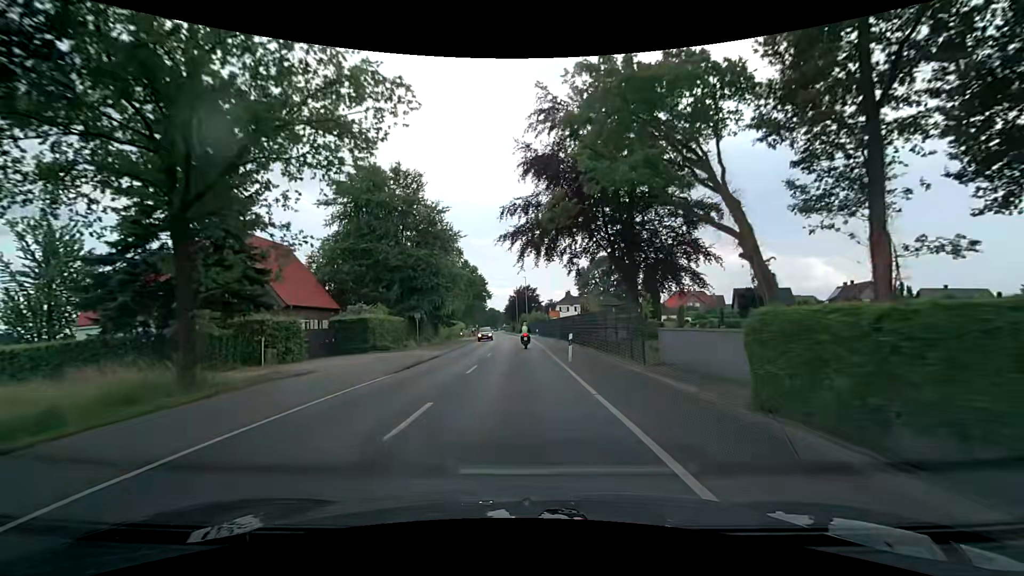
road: secondary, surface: asphalt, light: Day
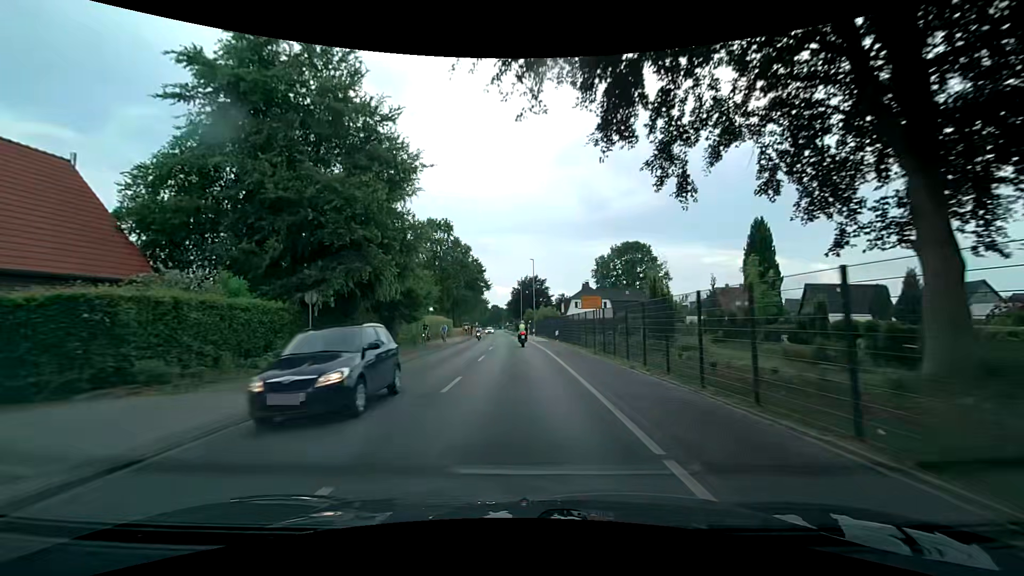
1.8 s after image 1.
(-0.2, +22.9) m; -1°
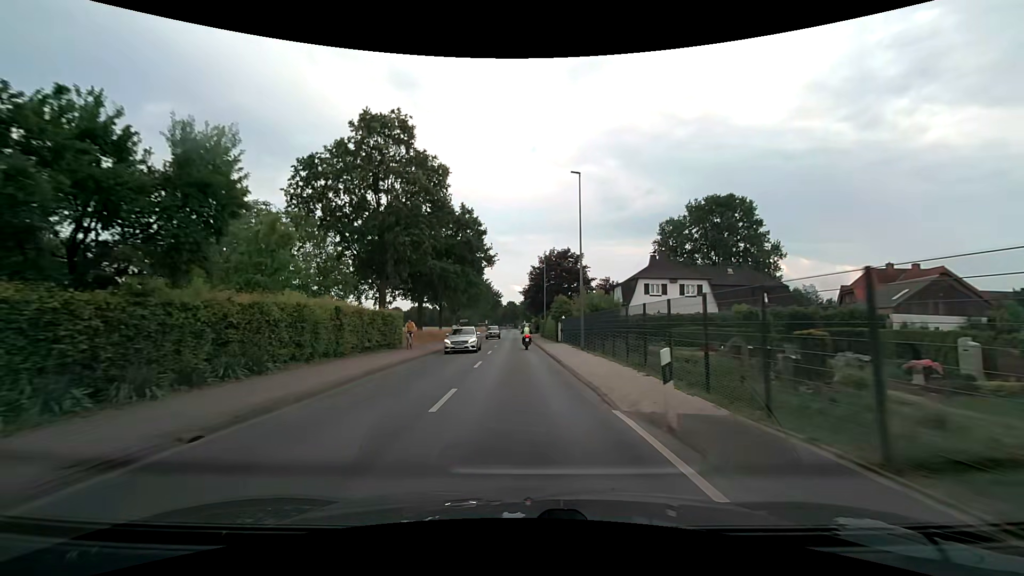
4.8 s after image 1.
(-0.8, +38.3) m; -2°
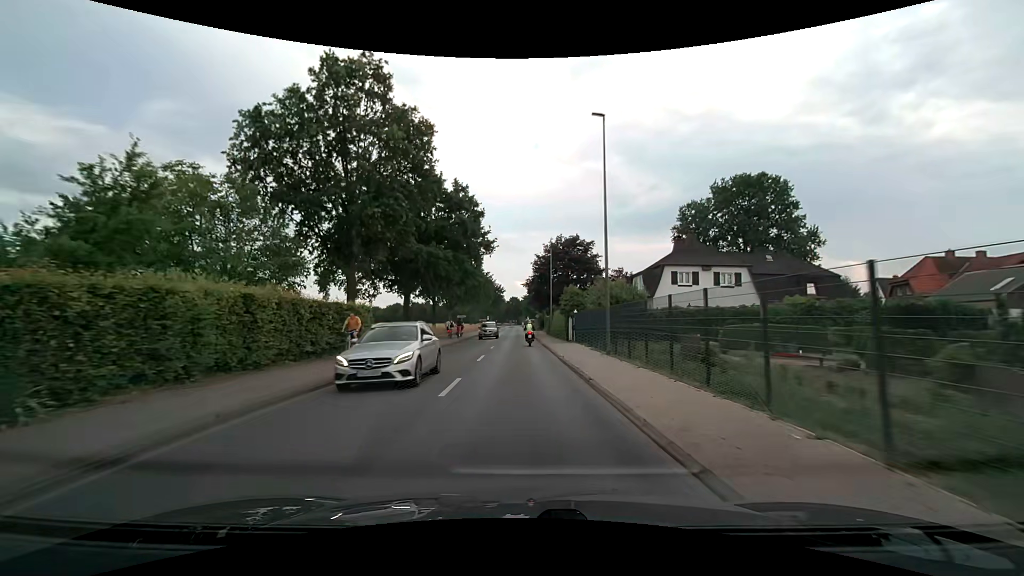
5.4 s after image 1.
(0.0, +7.7) m; 0°
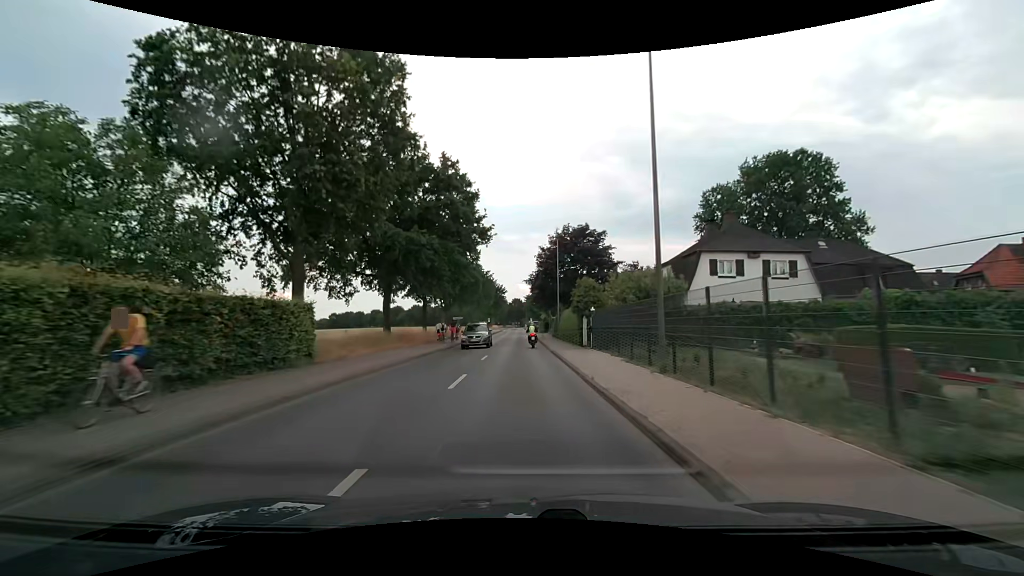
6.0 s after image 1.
(0.0, +7.7) m; -1°
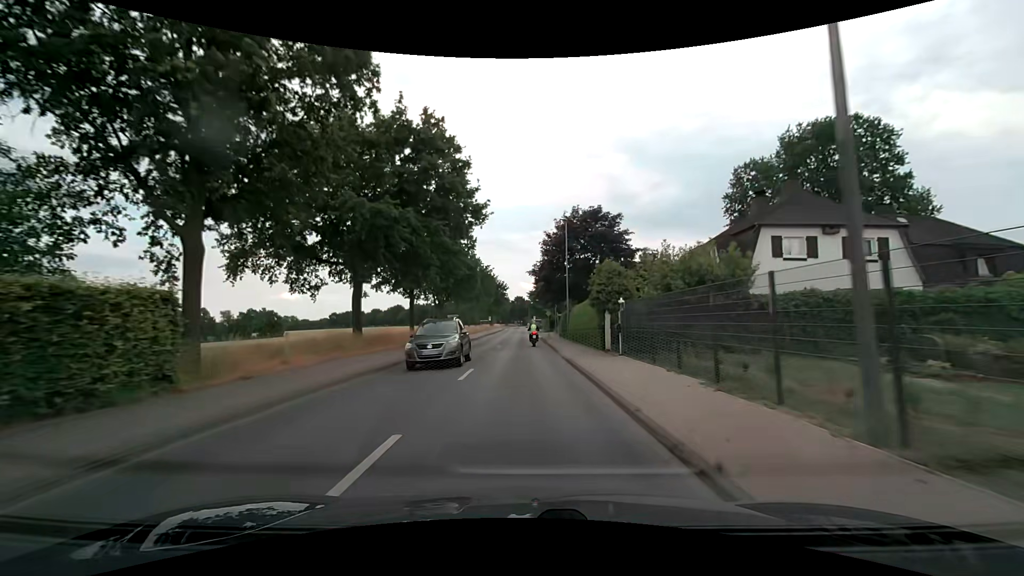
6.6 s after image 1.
(0.0, +7.7) m; 0°
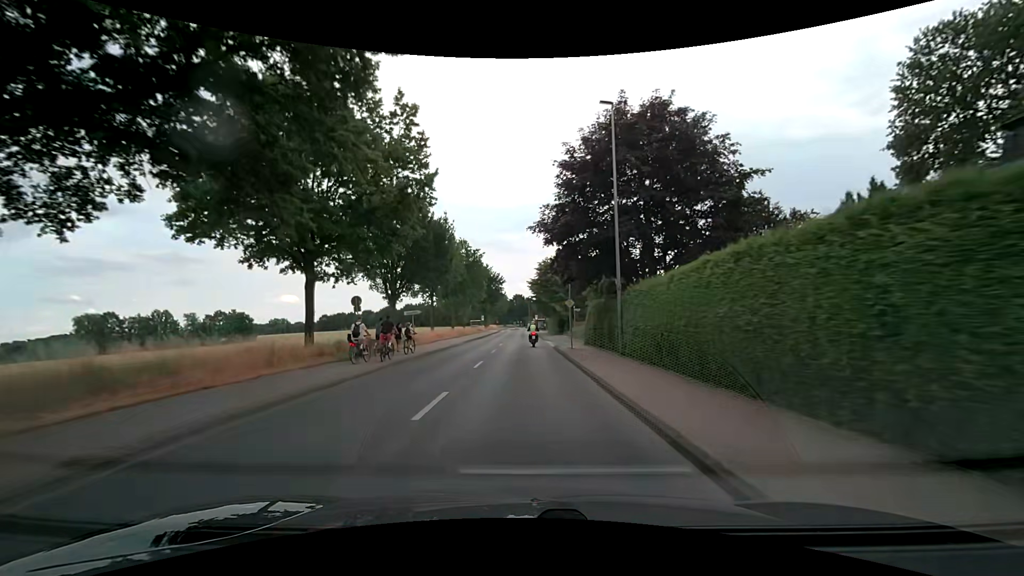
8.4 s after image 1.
(-0.1, +23.0) m; 0°
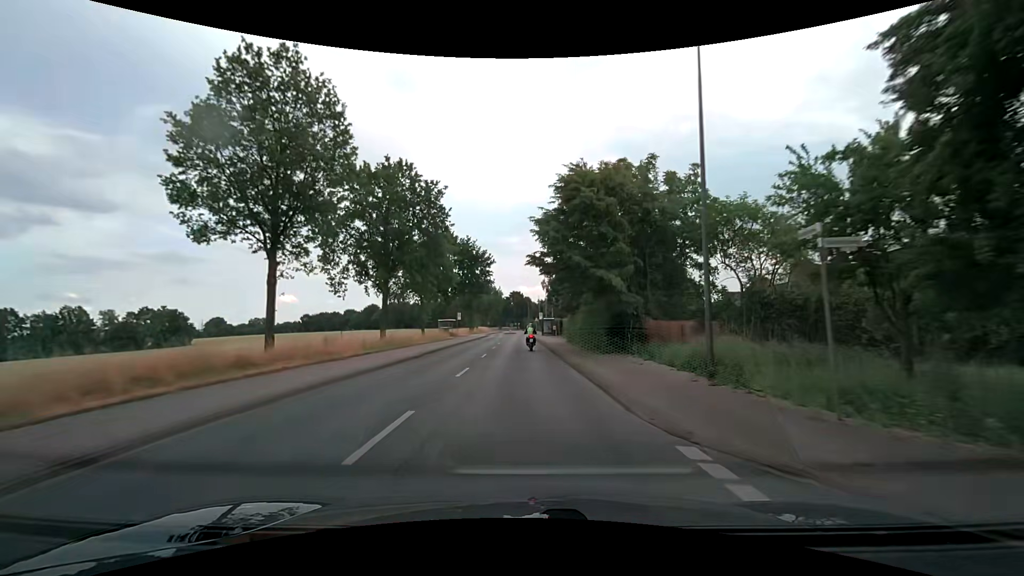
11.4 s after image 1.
(0.0, +38.2) m; 0°
(0, +10) (0, +20) (0, +30) (0, +40) (-1, +50) (-1, +60) (-1, +70) (0, +80) (0, +90) (0, +100) m
